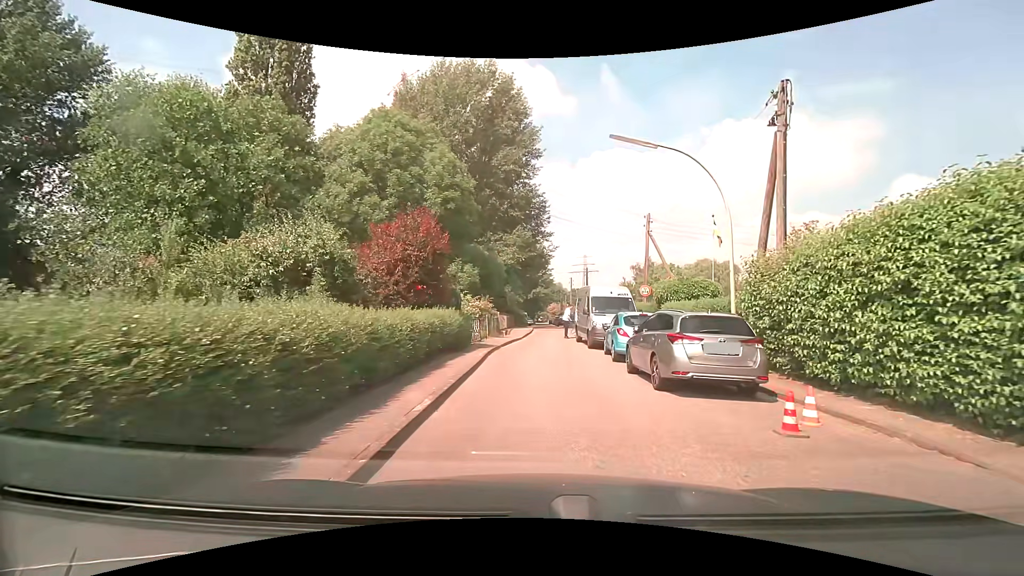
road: residential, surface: asphalt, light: Day
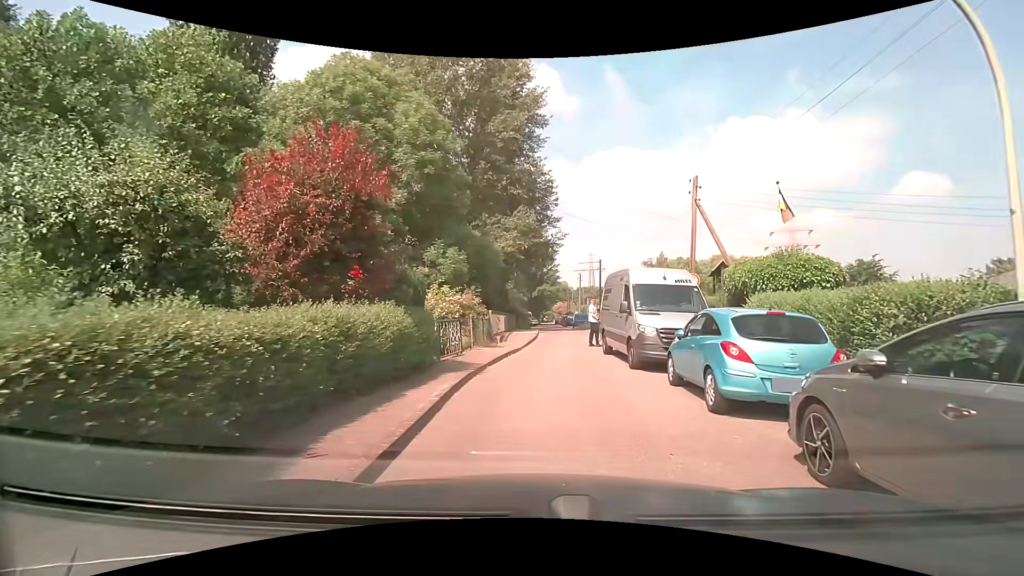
(0.0, +7.5) m; -1°
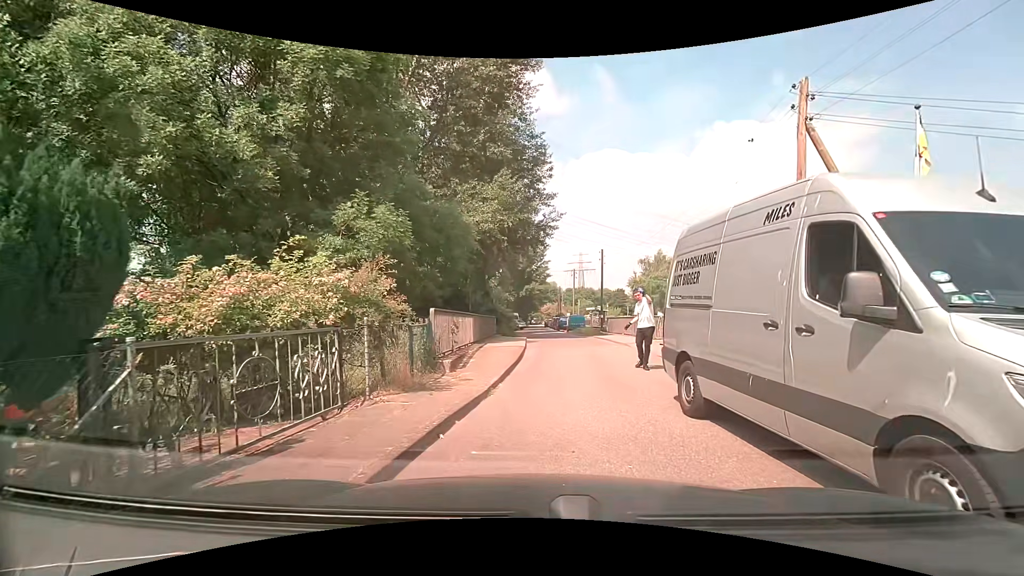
(0.0, +9.2) m; +1°
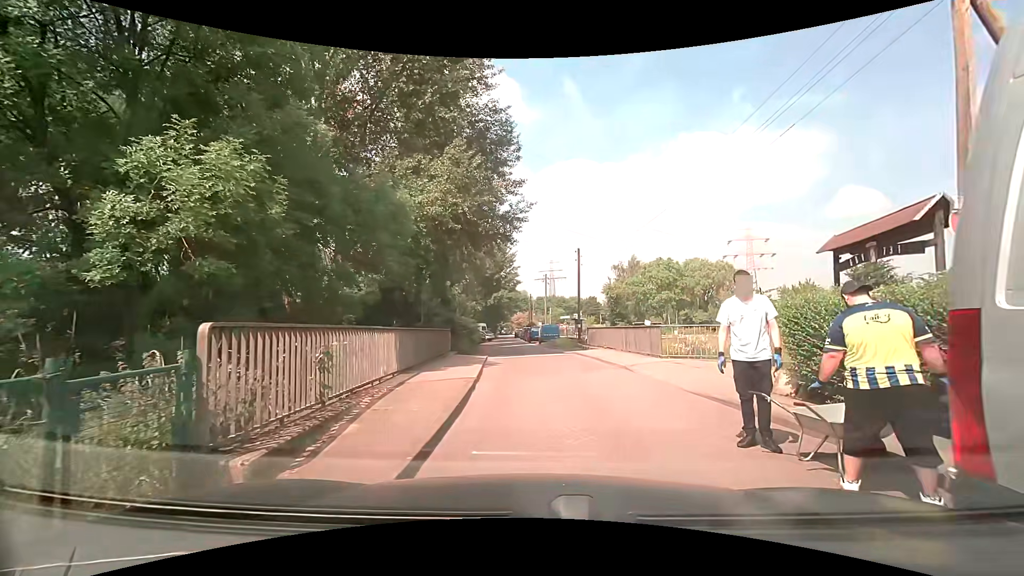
(+0.2, +5.8) m; +5°
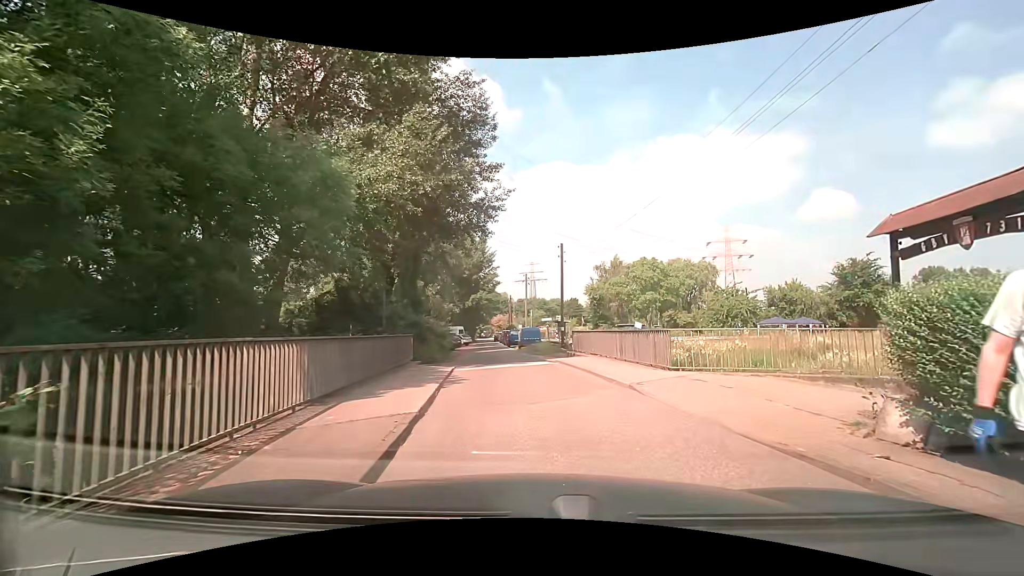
(0.0, +3.5) m; +1°
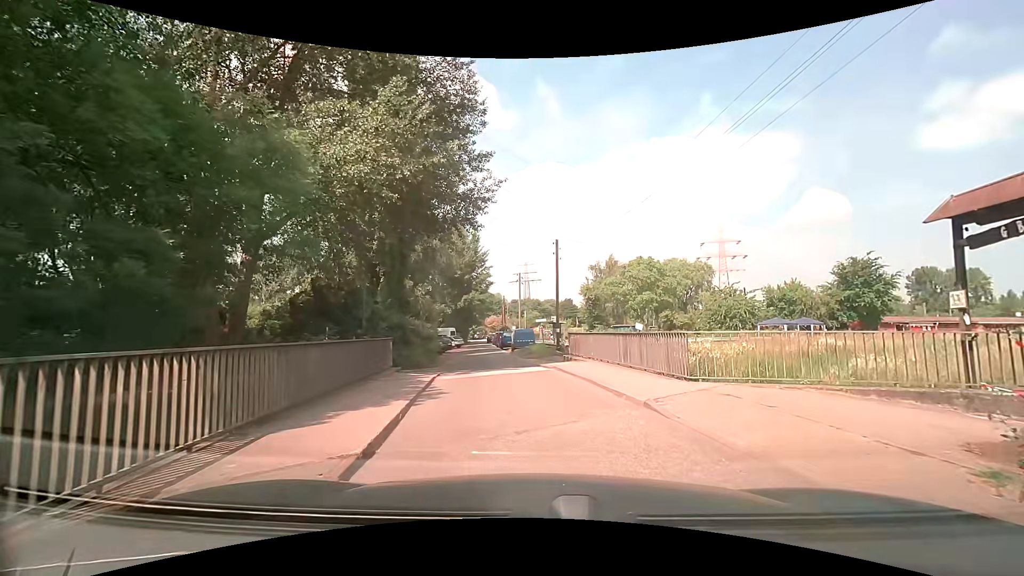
(0.0, +2.0) m; +1°
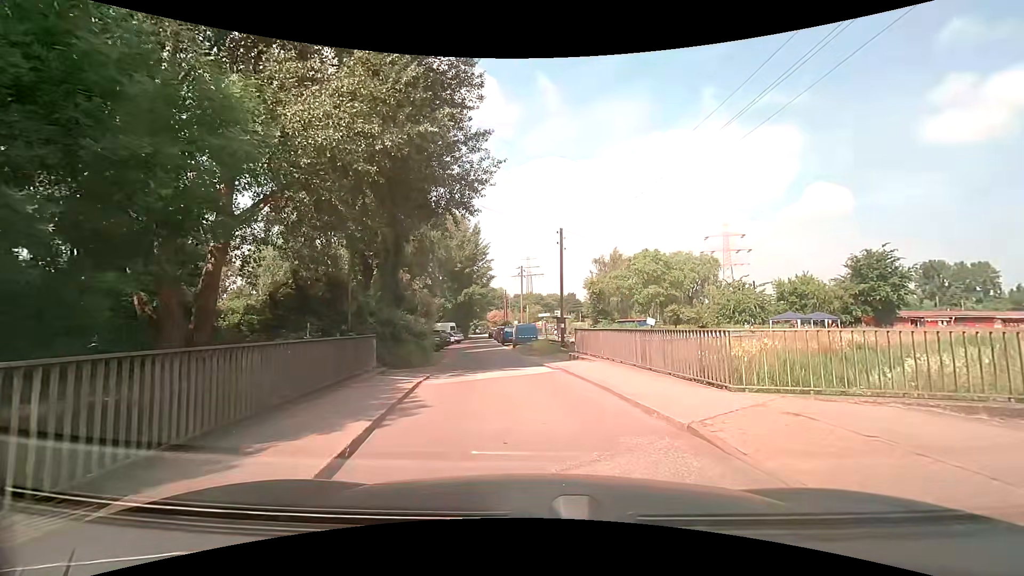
(0.0, +2.1) m; +1°
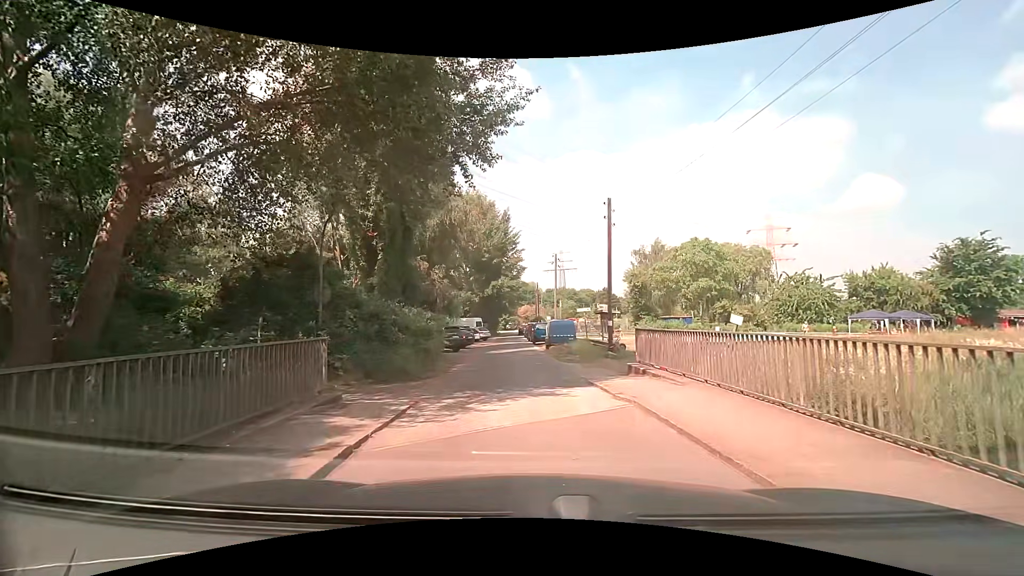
(-0.3, +5.9) m; -4°
